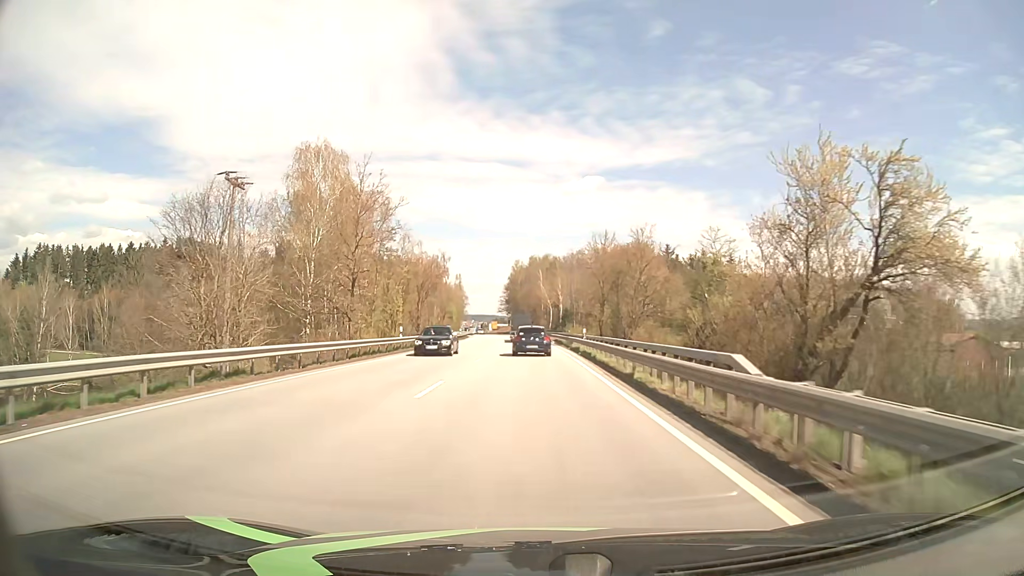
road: primary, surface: asphalt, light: Day
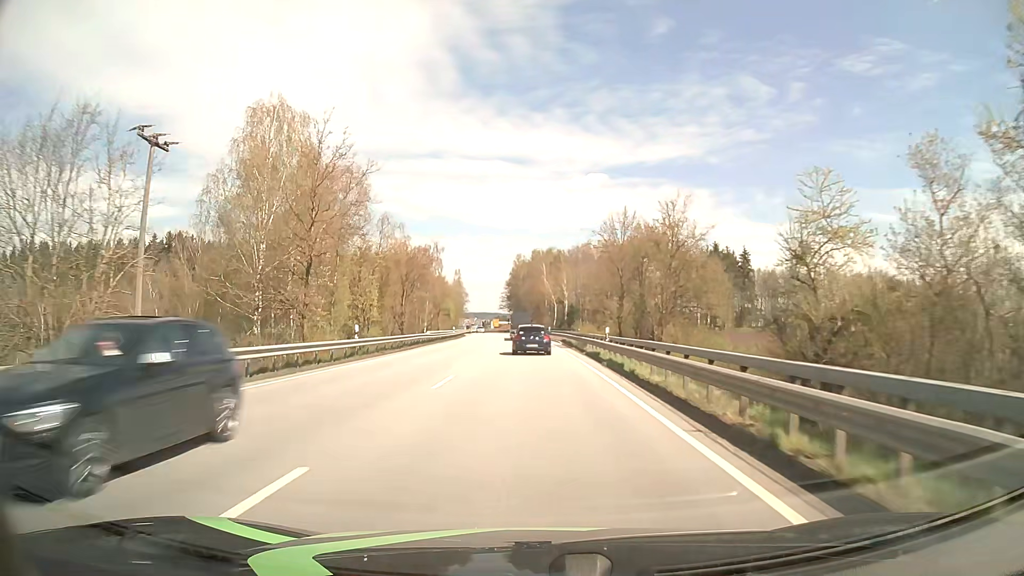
(0.0, +10.4) m; 0°
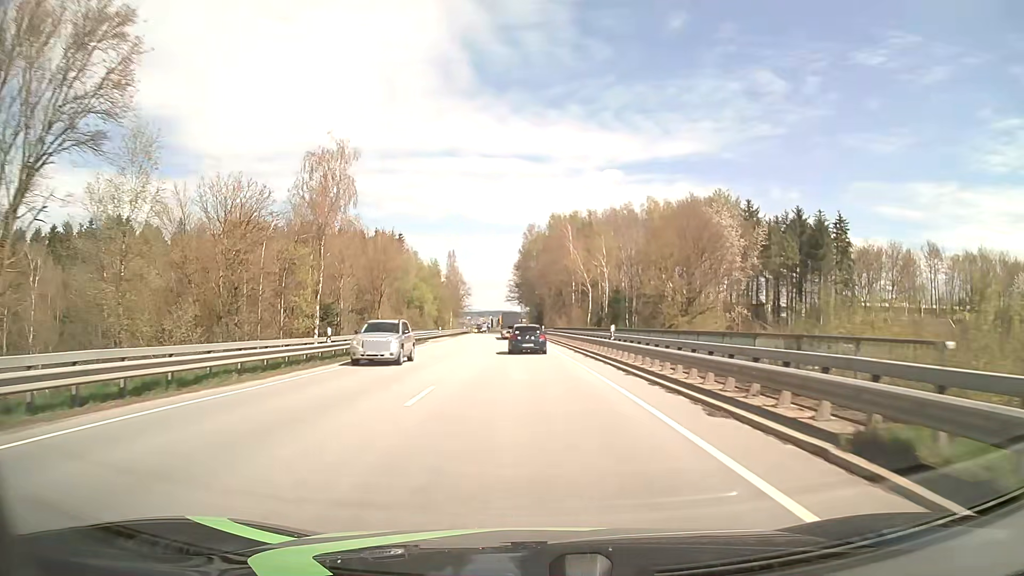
(-0.6, +51.8) m; -2°
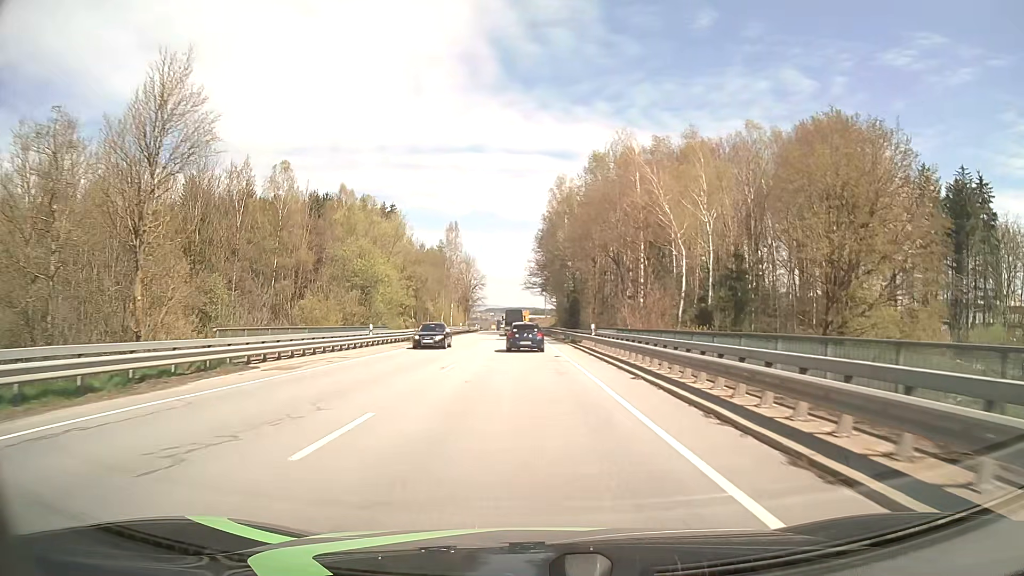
(-0.6, +41.2) m; -2°
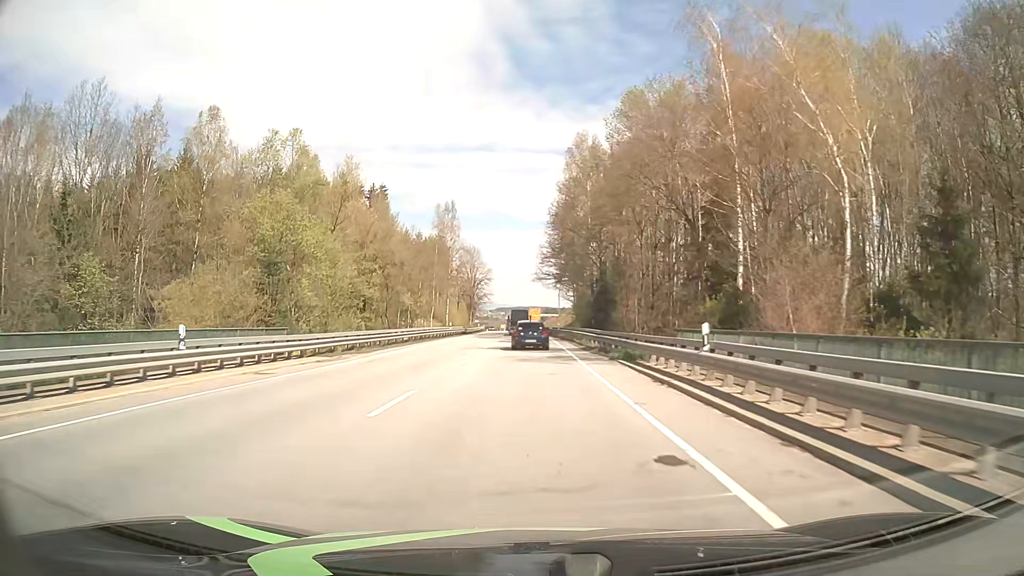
(-0.2, +20.6) m; -1°
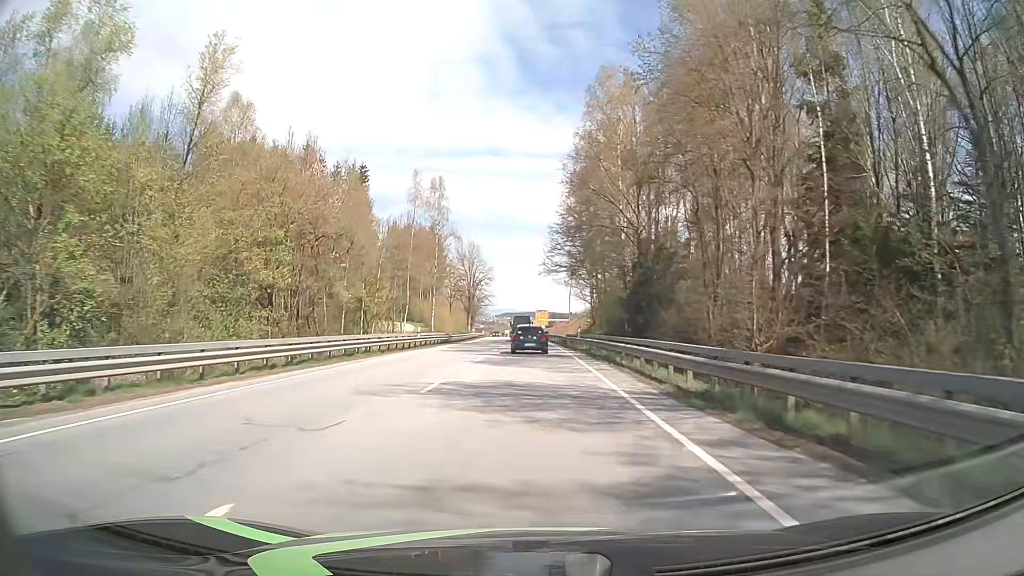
(-0.1, +20.6) m; -1°
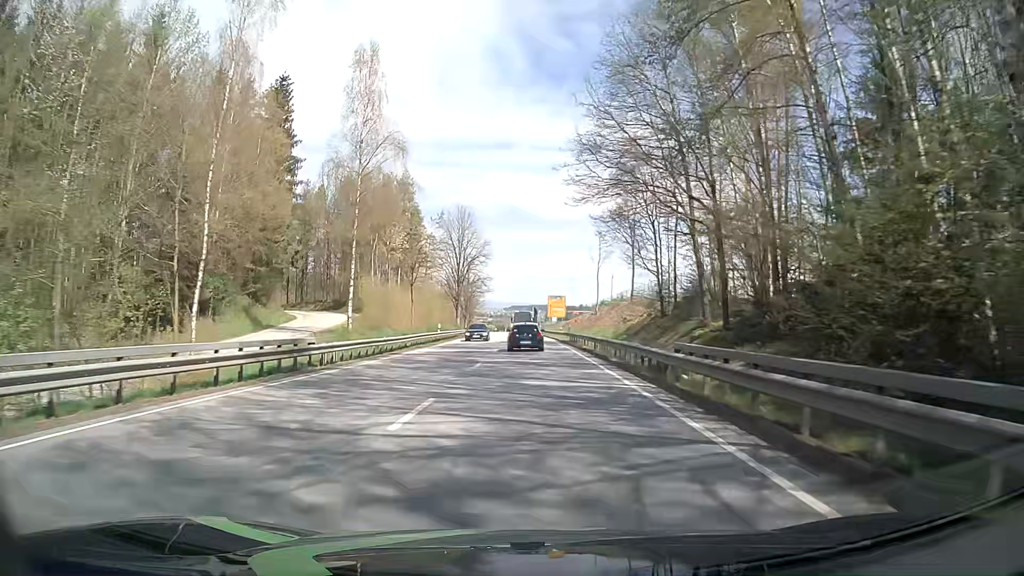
(-0.4, +41.3) m; -1°
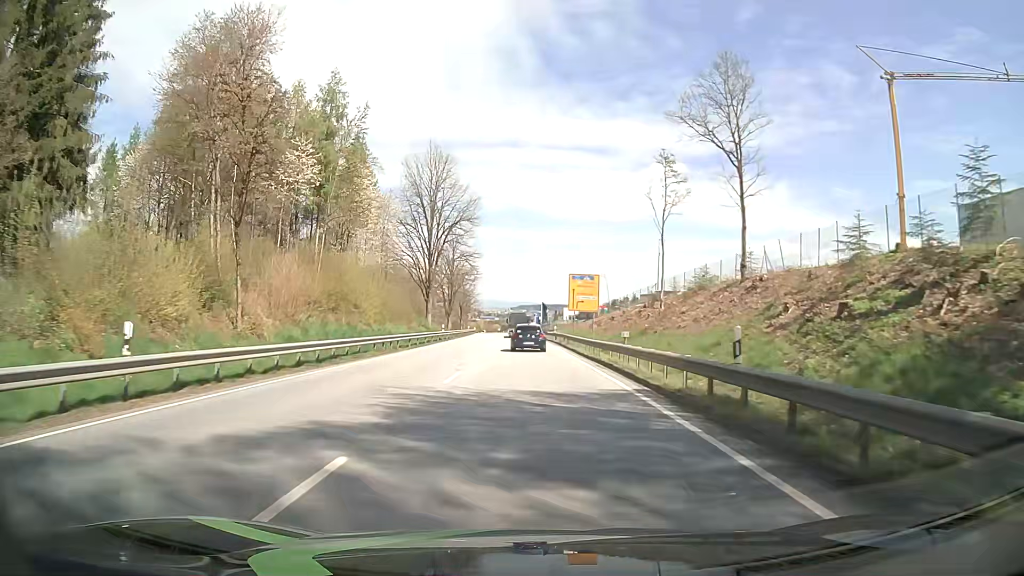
(-0.1, +41.8) m; 0°
(0, +10) (0, +20) (0, +30) (0, +40) (-1, +50) (-1, +60) (-1, +70) (-2, +80) (-2, +90) (-3, +100) m
